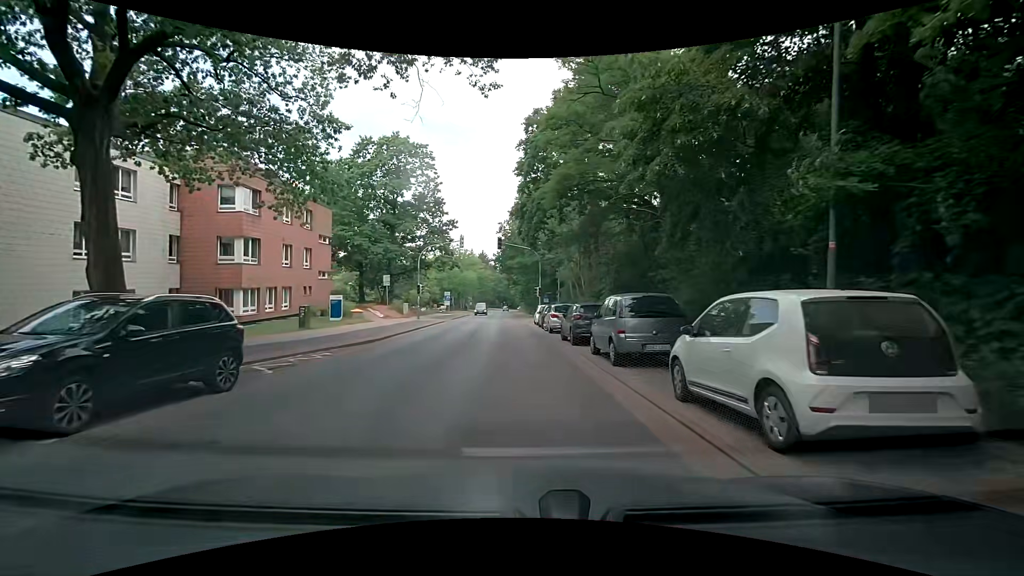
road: tertiary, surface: asphalt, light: Day
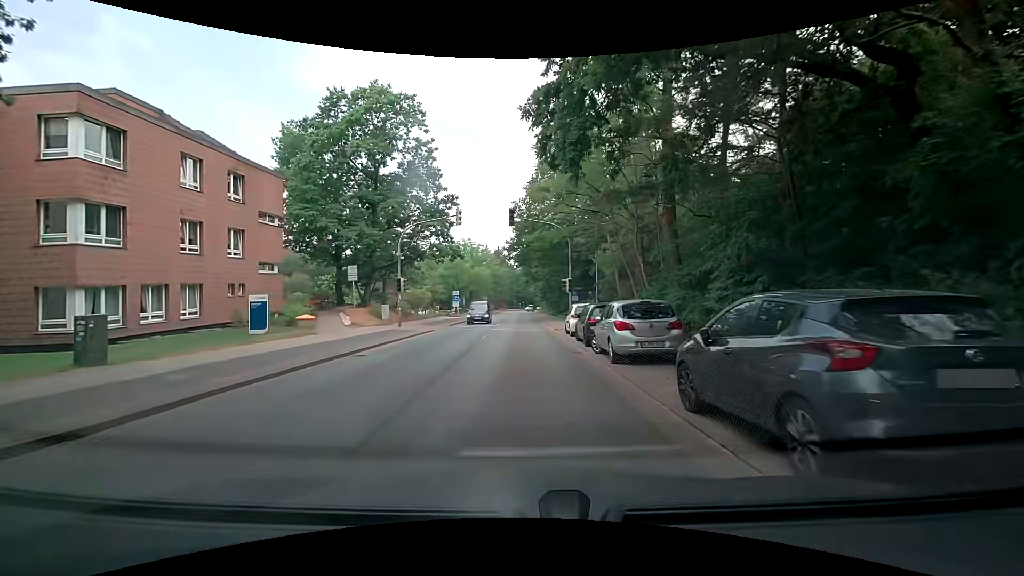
(-0.7, +13.3) m; -4°
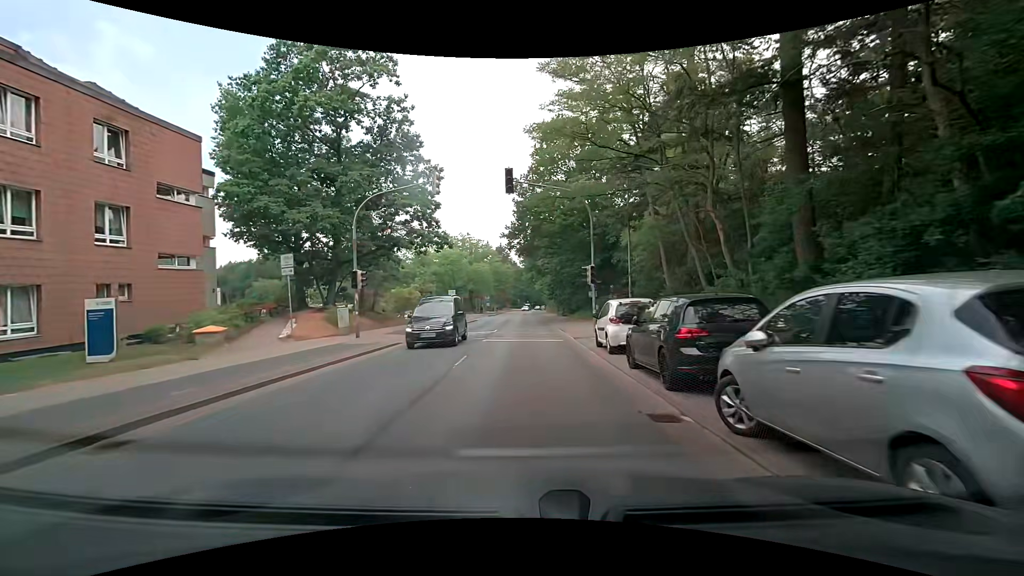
(-0.1, +9.1) m; 0°
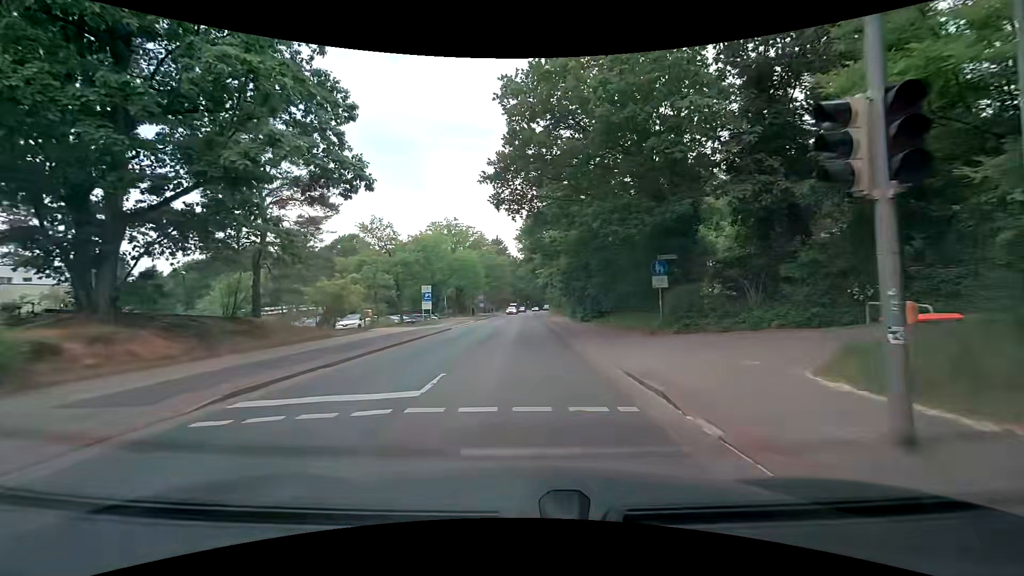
(-0.2, +18.8) m; -1°
(0, +10) (0, +20) (0, +30) (0, +40) (+1, +50) (+1, +60) (+1, +70) (+1, +80) (+1, +90) (+1, +100) m
